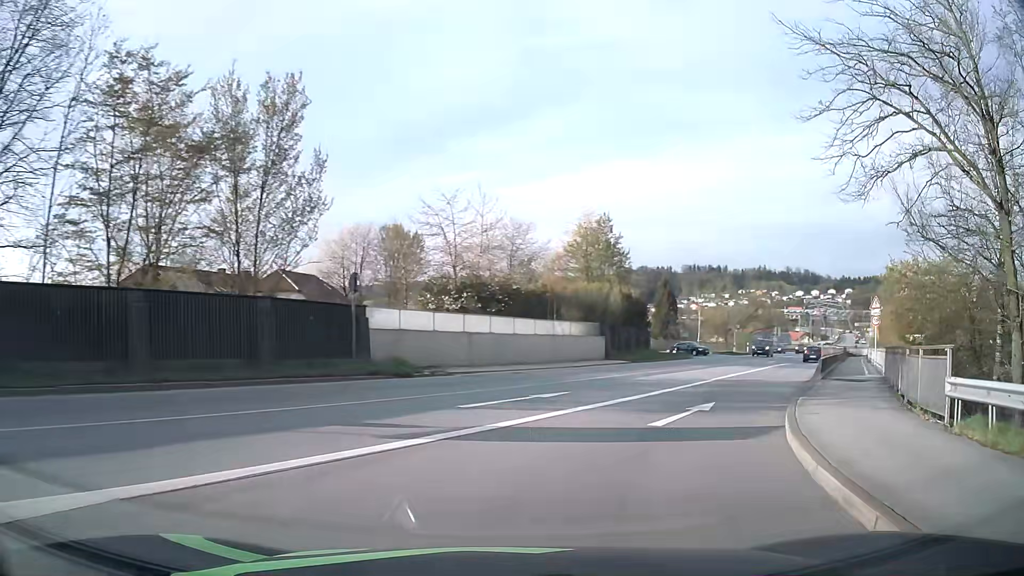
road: primary_link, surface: asphalt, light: Day
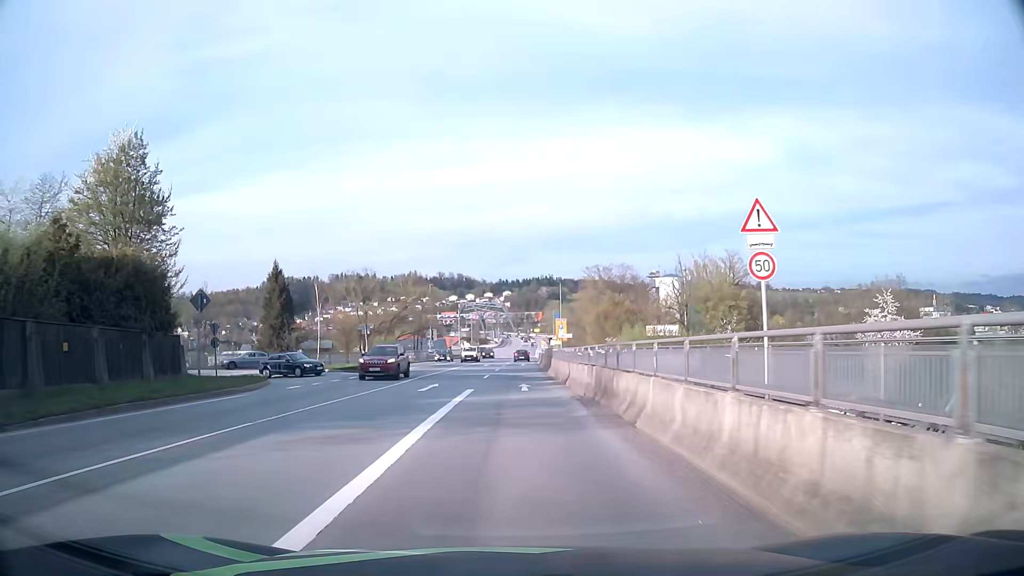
(+10.0, +26.0) m; +30°
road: primary
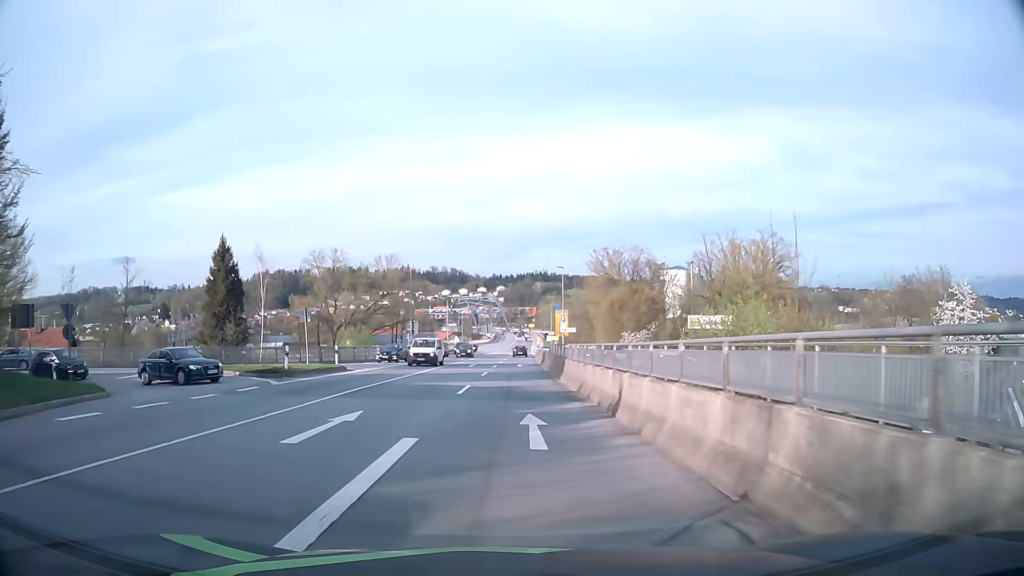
(+0.1, +13.7) m; +1°
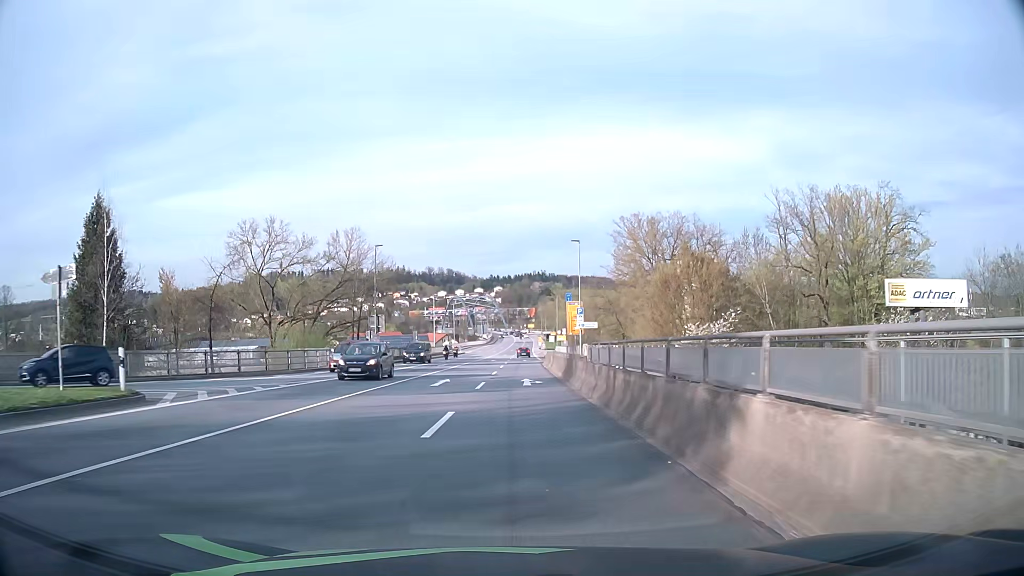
(0.0, +21.2) m; 0°
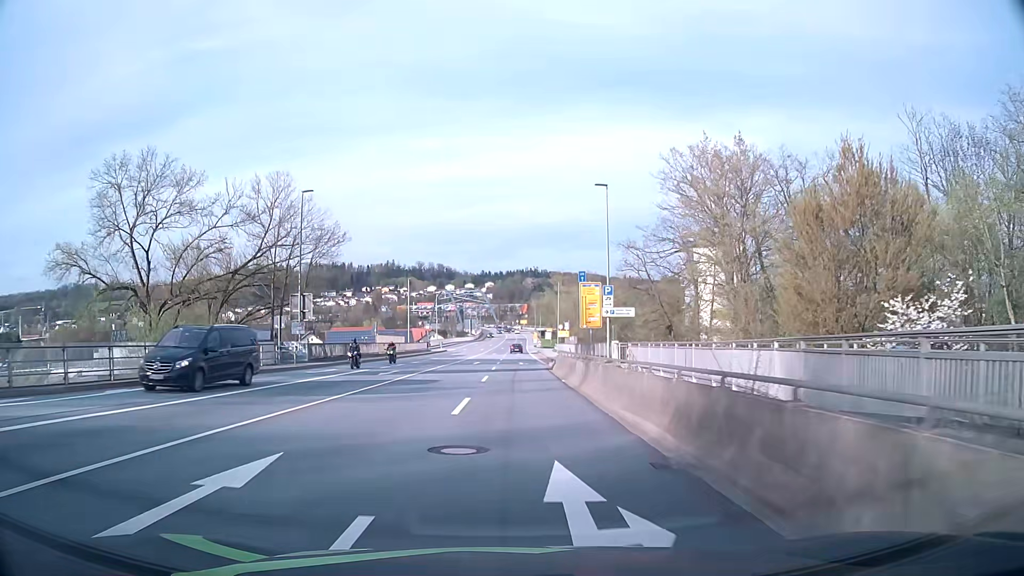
(0.0, +20.9) m; +1°
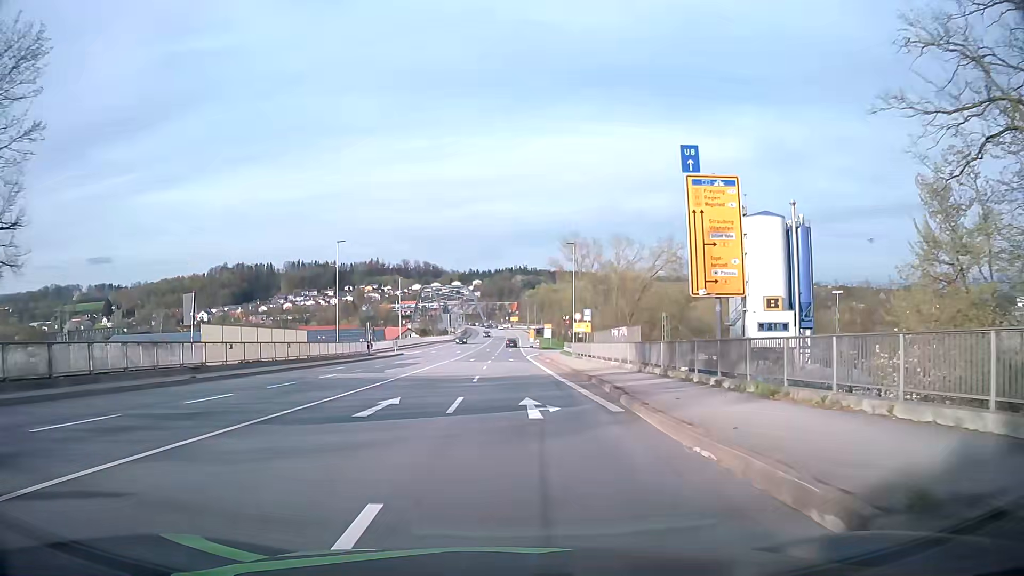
(+0.3, +35.4) m; +1°
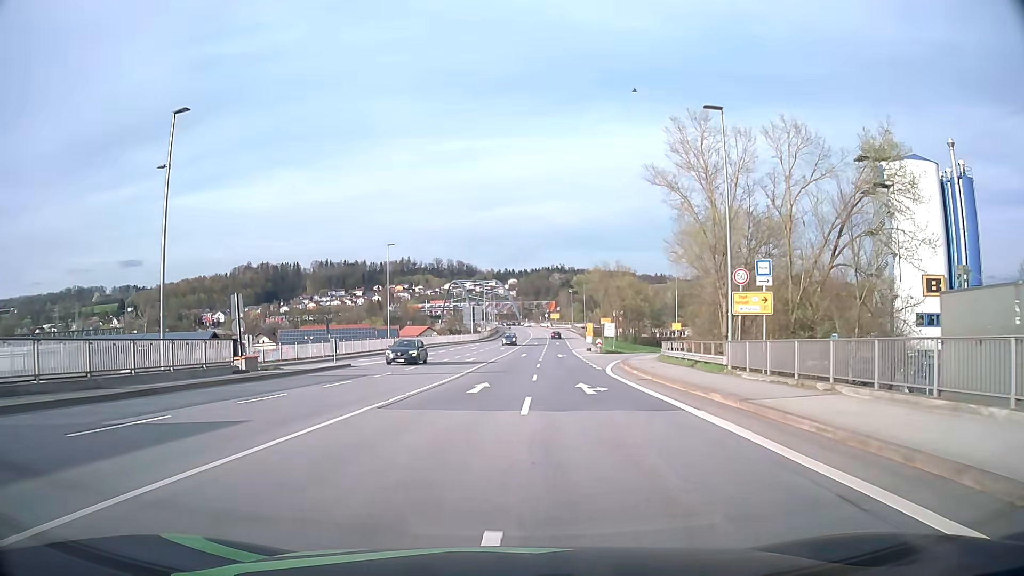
(-0.9, +36.5) m; -3°
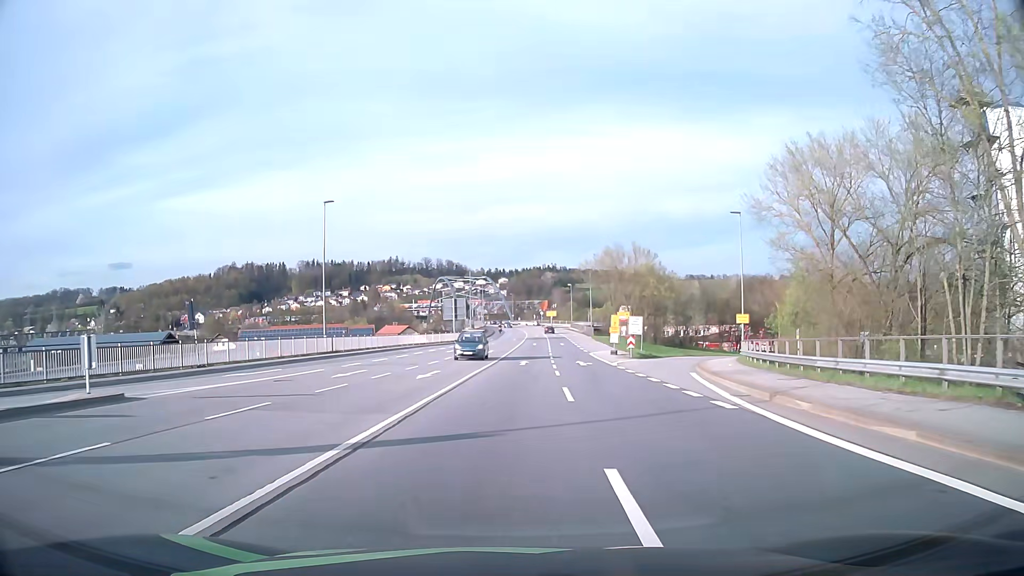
(0.0, +21.8) m; +1°
(0, +10) (0, +20) (0, +30) (+1, +40) (+1, +50) (+2, +60) (+3, +70) (+3, +80) (+3, +90) (+4, +100) m
